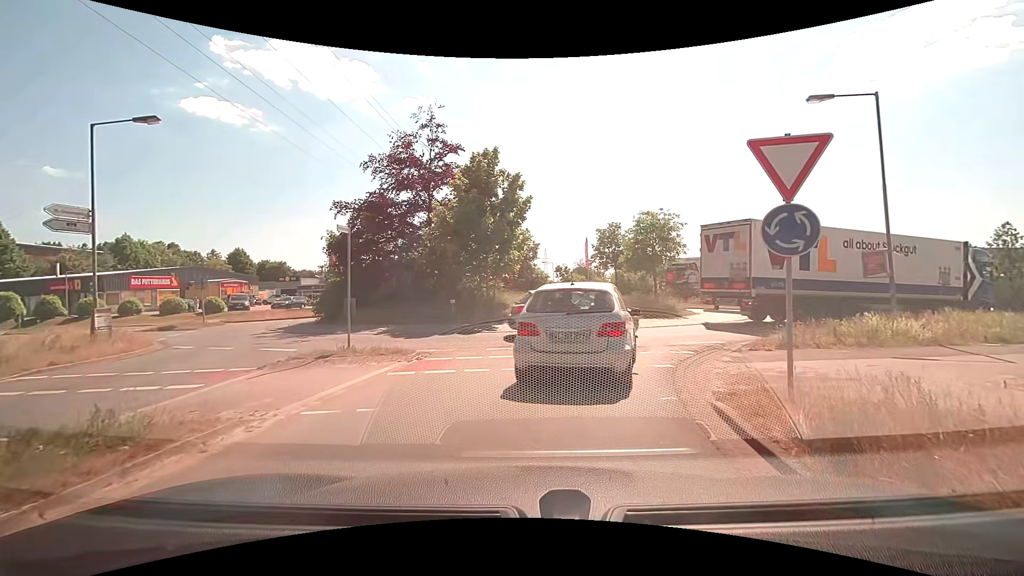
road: residential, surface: asphalt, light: Day
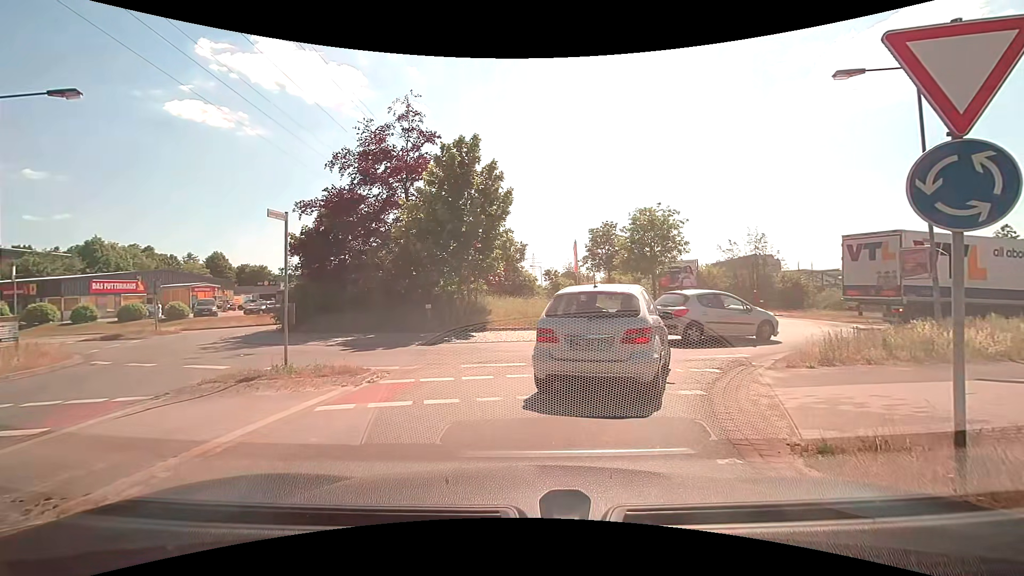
(+0.1, +2.3) m; +3°
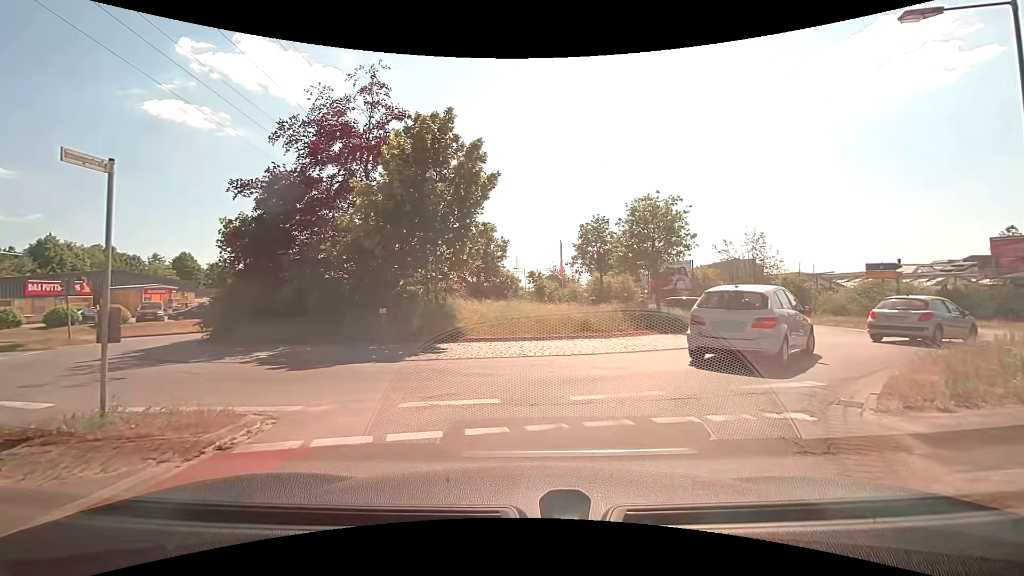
(0.0, +3.9) m; +1°
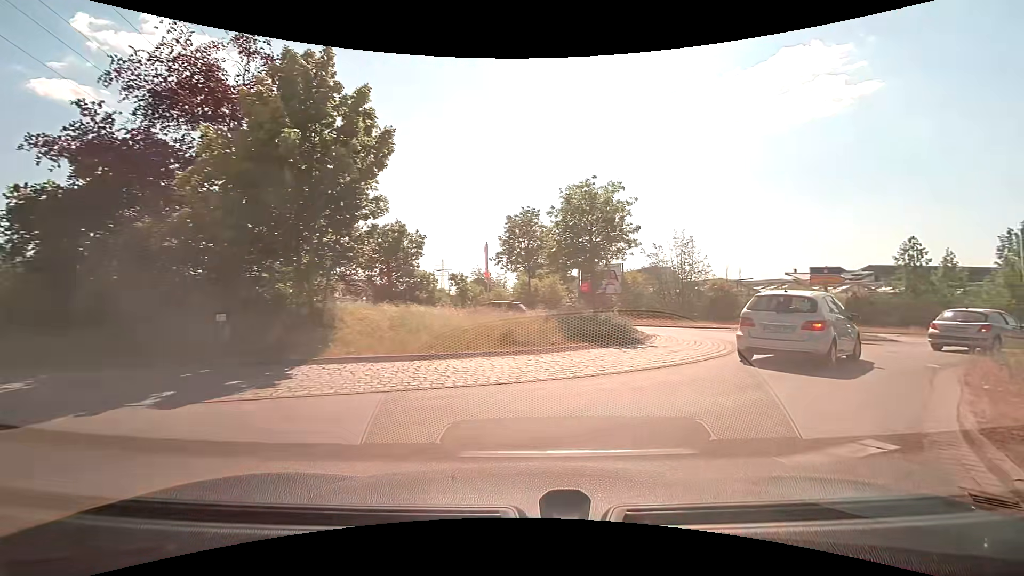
(+0.2, +3.9) m; +8°
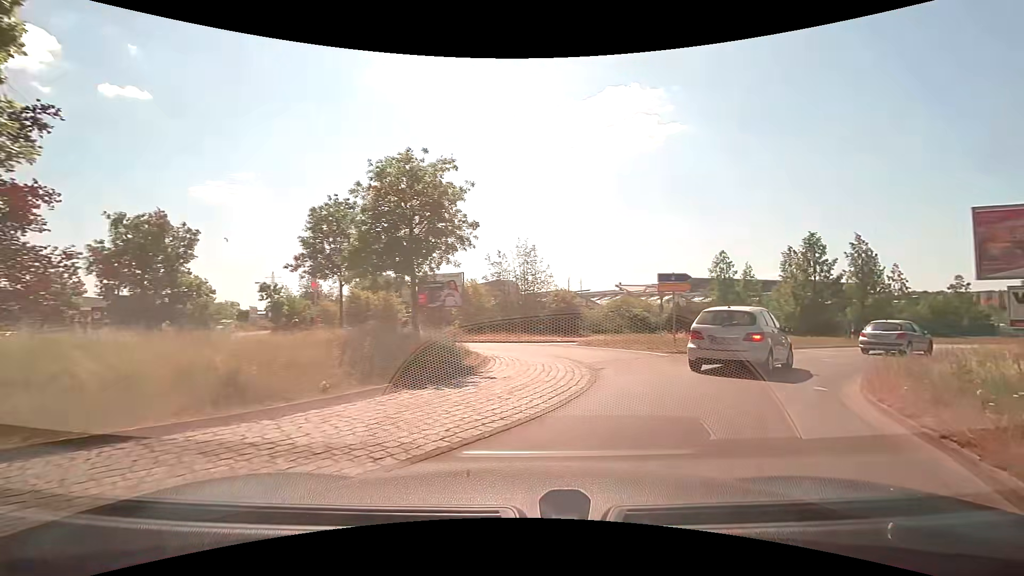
(+0.7, +4.6) m; +16°
(+2, +10) (+2, +20) (-4, +27) (-13, +31) (-20, +38) (-25, +47) (-30, +56) (-35, +65) (-39, +74) (-43, +83) m
